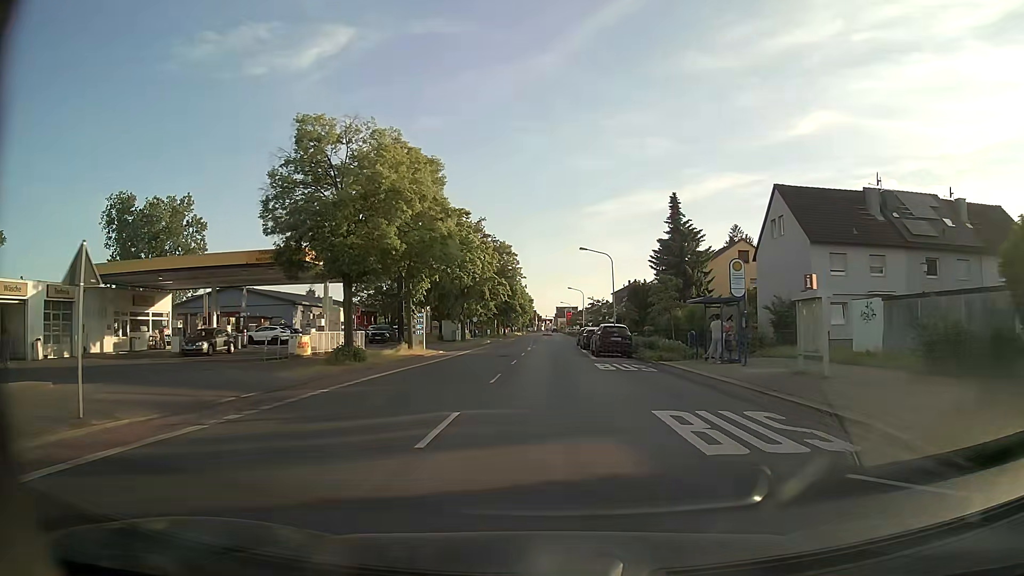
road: tertiary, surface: asphalt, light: Day
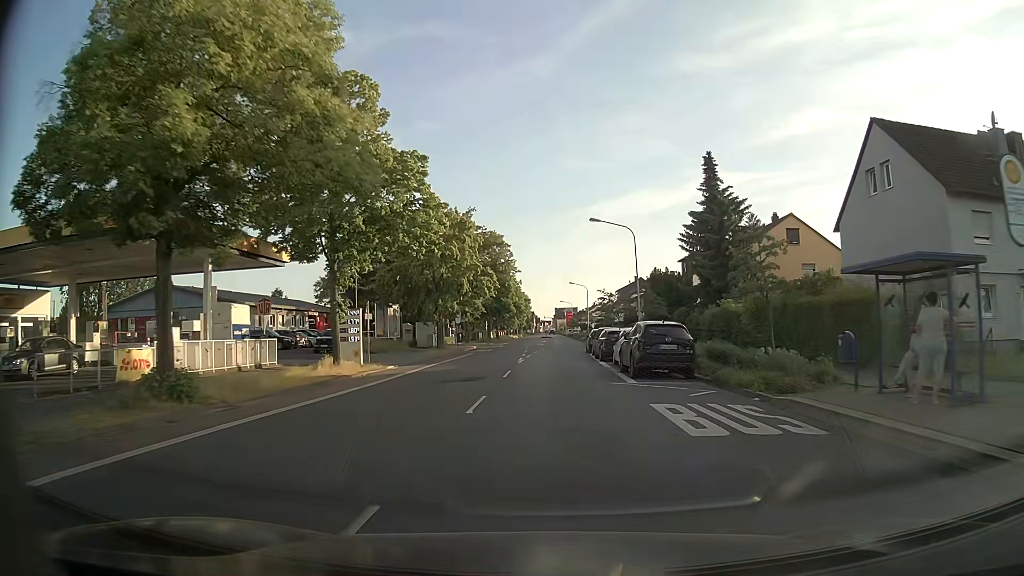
(0.0, +14.5) m; 0°
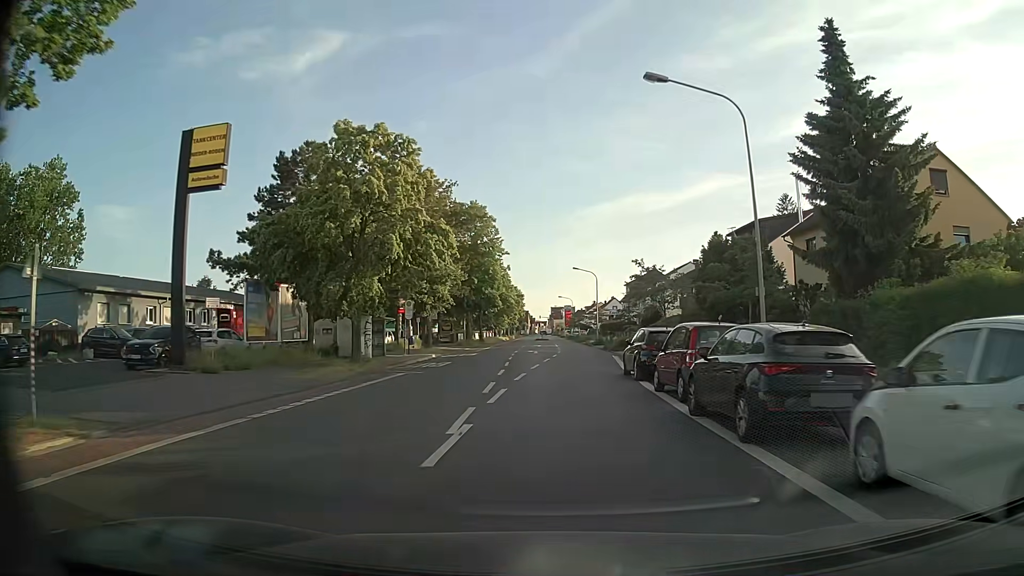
(0.0, +22.1) m; +1°
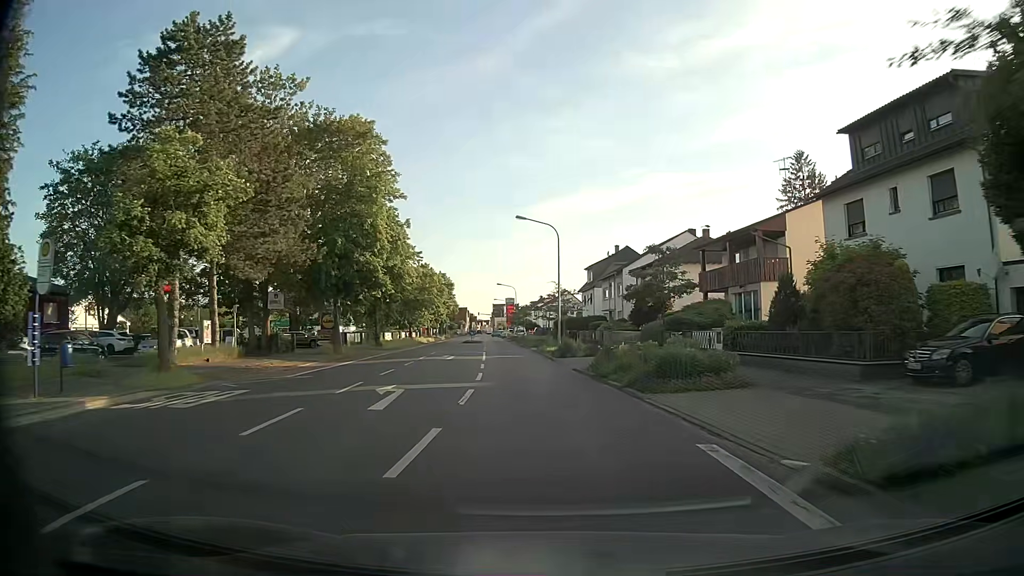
(+1.0, +30.2) m; +4°
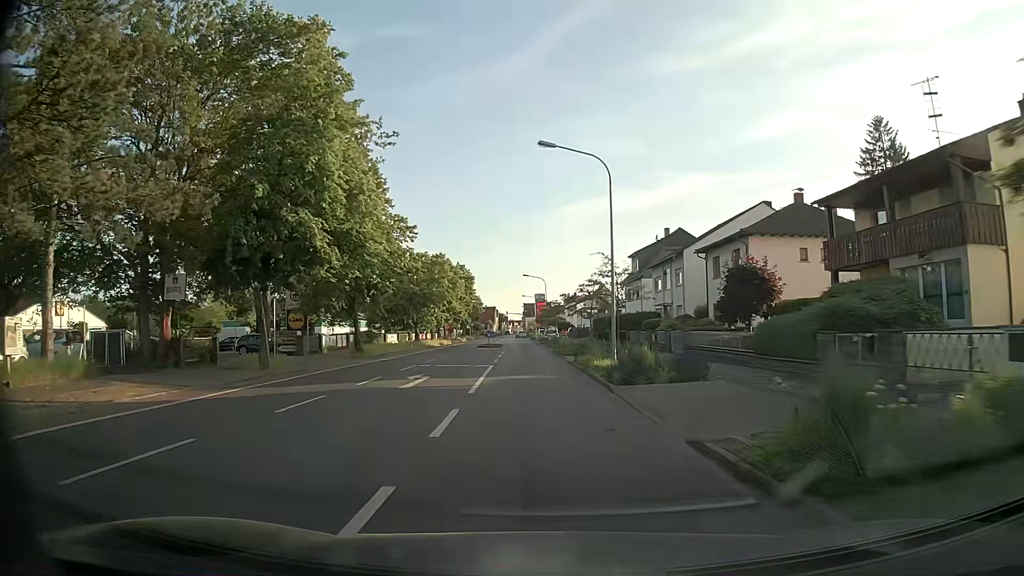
(-0.3, +15.4) m; -2°
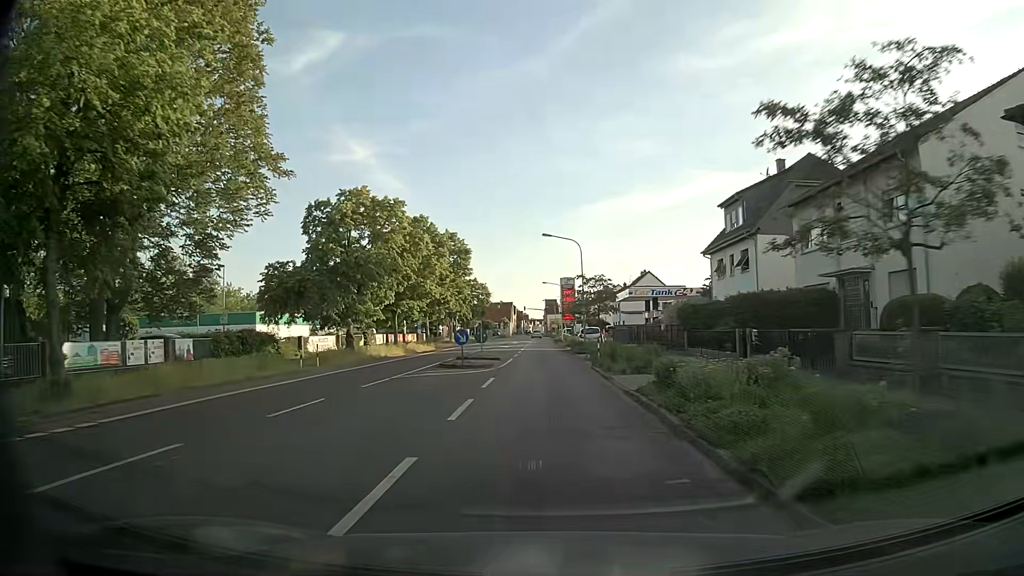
(-1.0, +30.9) m; -2°
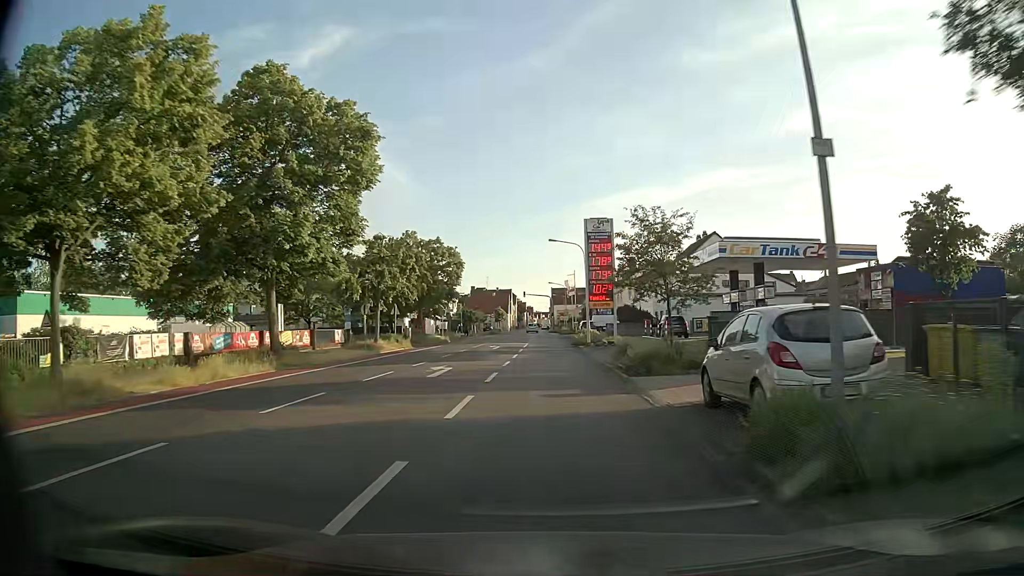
(+0.1, +37.5) m; 0°
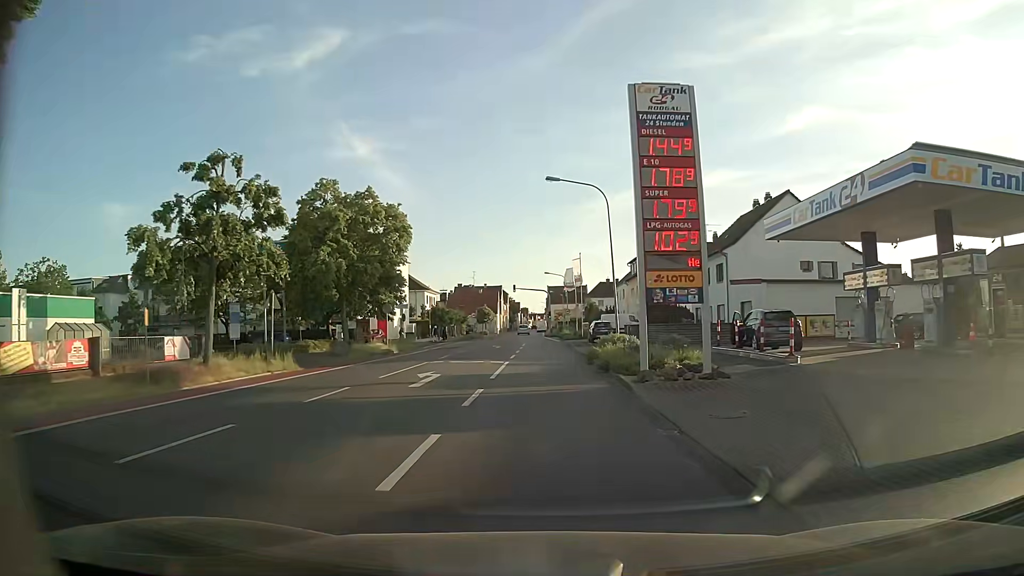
(-0.2, +21.8) m; -1°
(0, +10) (0, +20) (0, +30) (0, +40) (0, +50) (0, +60) (-1, +70) (-1, +80) (-1, +90) (-1, +100) m
